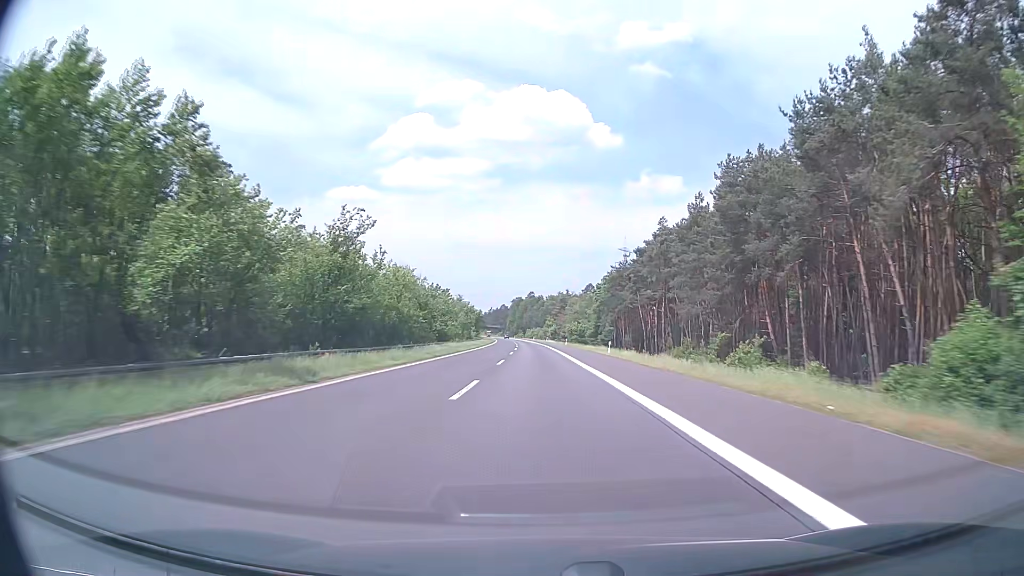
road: motorway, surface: asphalt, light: Day
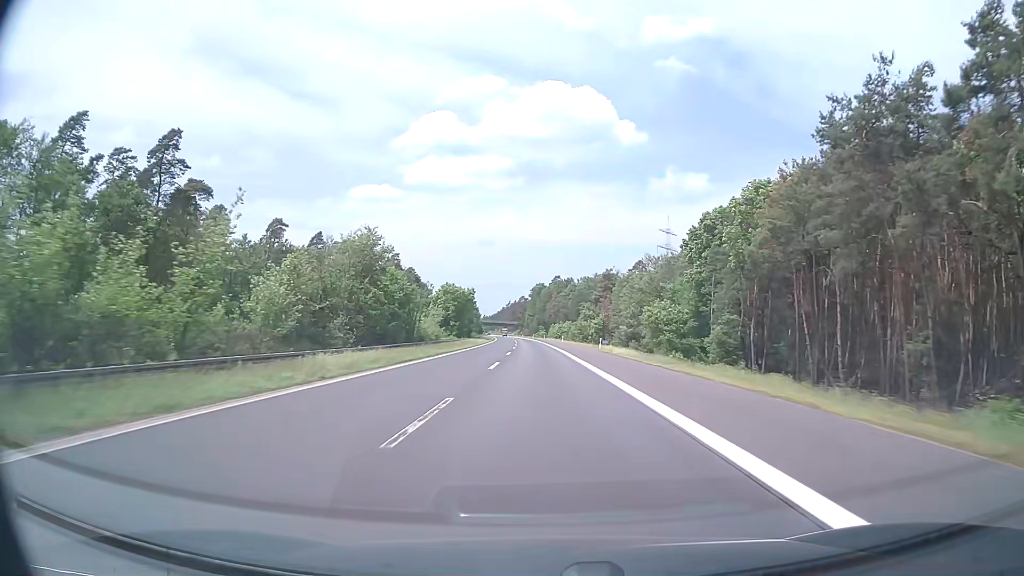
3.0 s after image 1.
(-1.9, +95.3) m; -2°
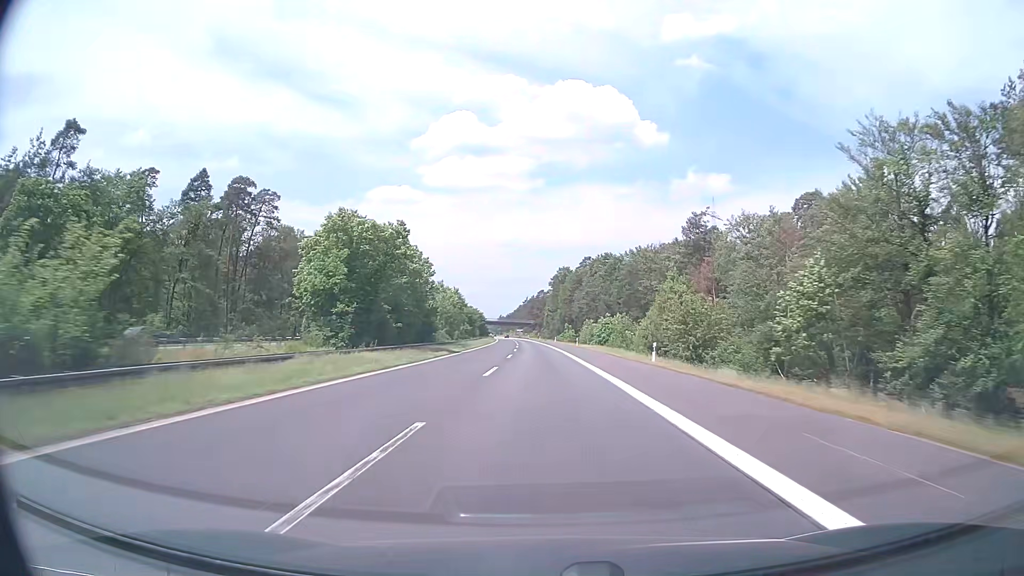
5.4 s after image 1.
(-1.4, +76.2) m; -2°
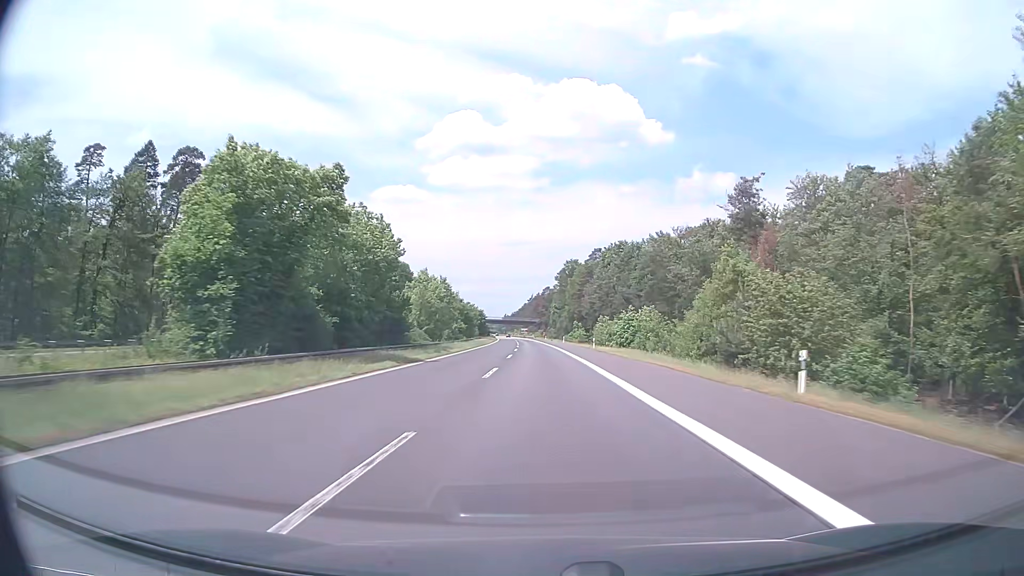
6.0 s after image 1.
(-0.1, +19.0) m; 0°
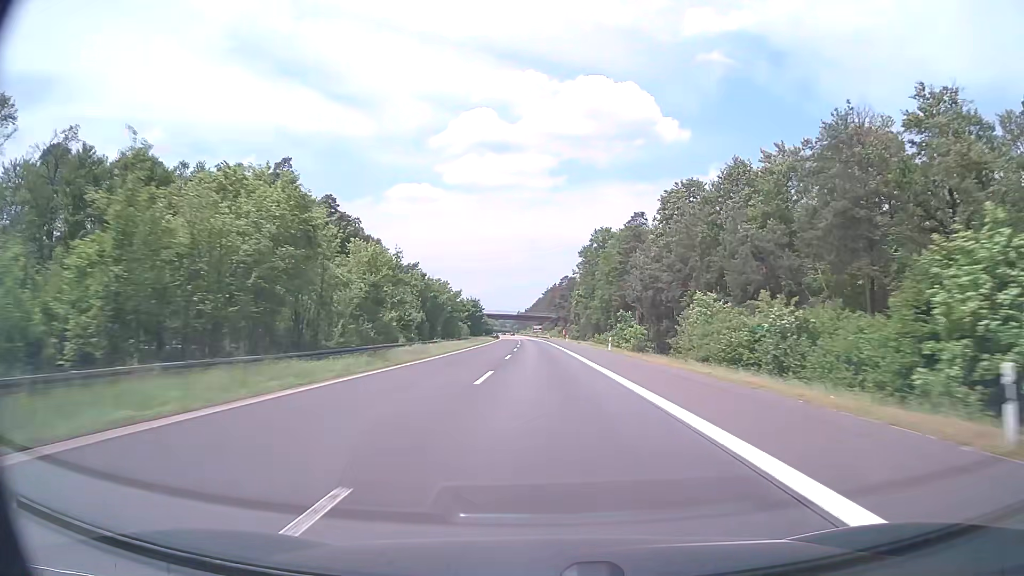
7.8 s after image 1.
(-0.7, +57.1) m; -1°
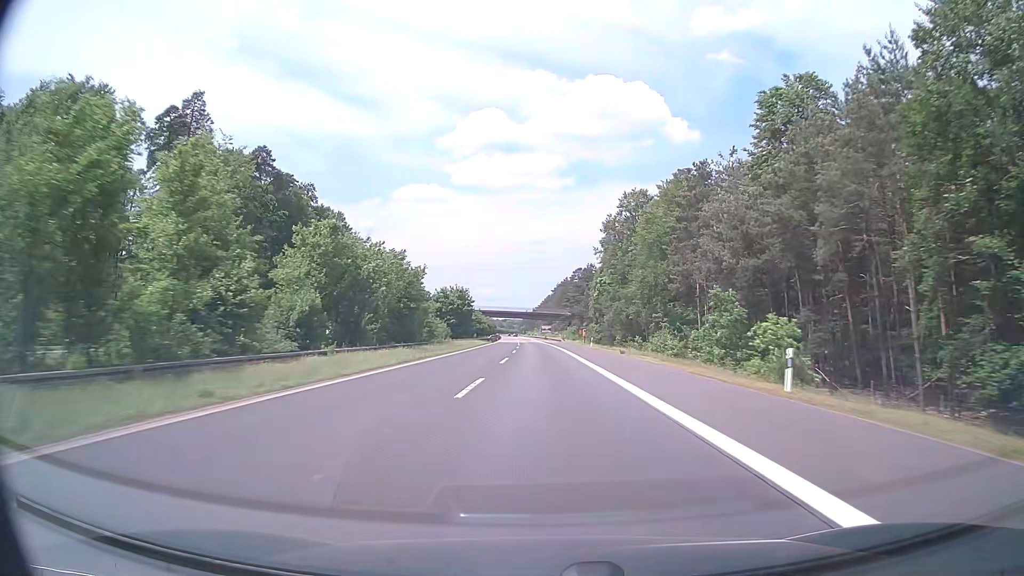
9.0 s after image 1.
(-0.2, +38.1) m; -1°
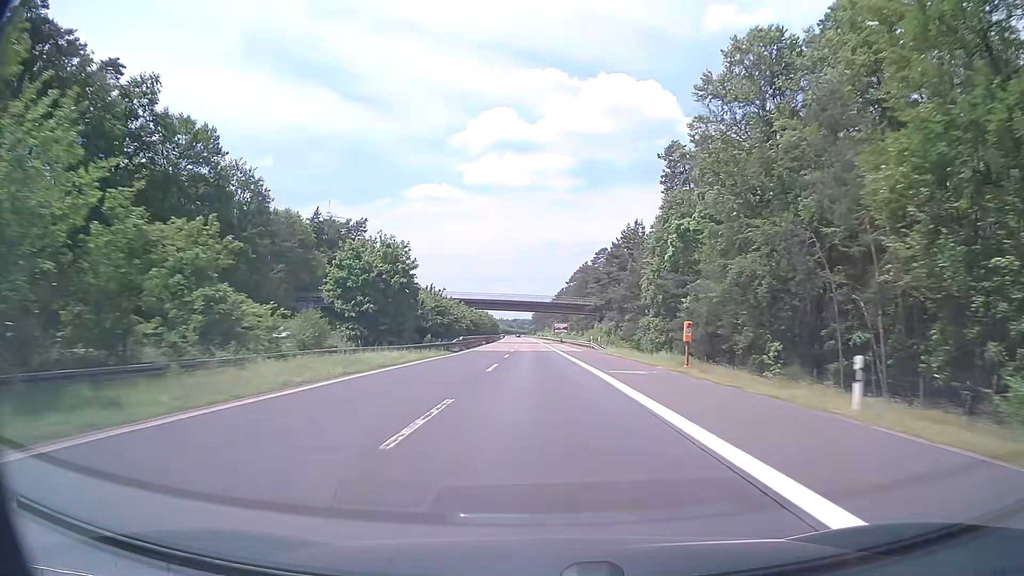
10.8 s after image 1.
(-0.6, +57.1) m; -1°
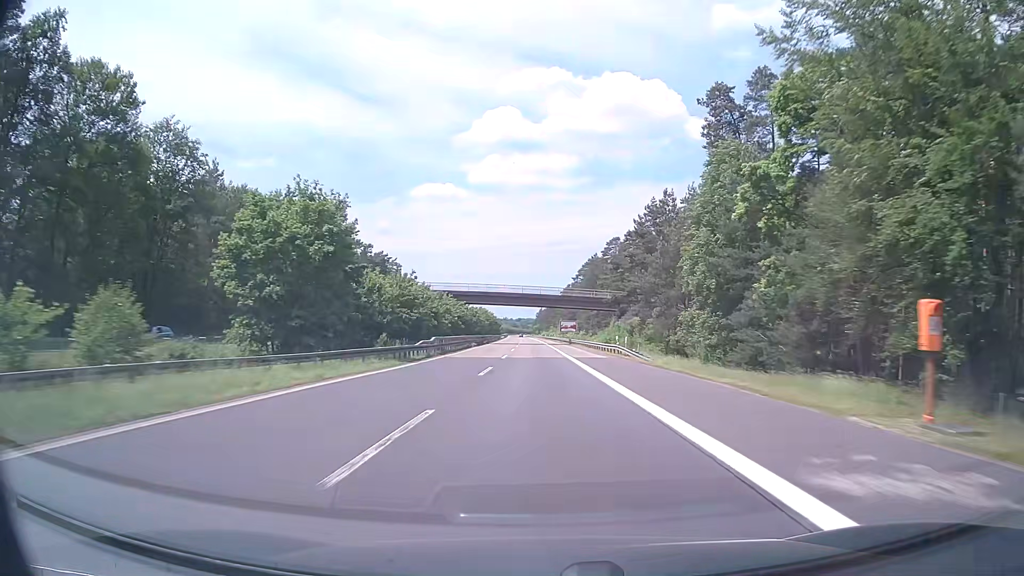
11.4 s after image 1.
(0.0, +19.1) m; 0°
(0, +10) (0, +20) (0, +30) (0, +40) (0, +50) (-1, +60) (-1, +70) (-1, +80) (-1, +90) (-1, +100) m
